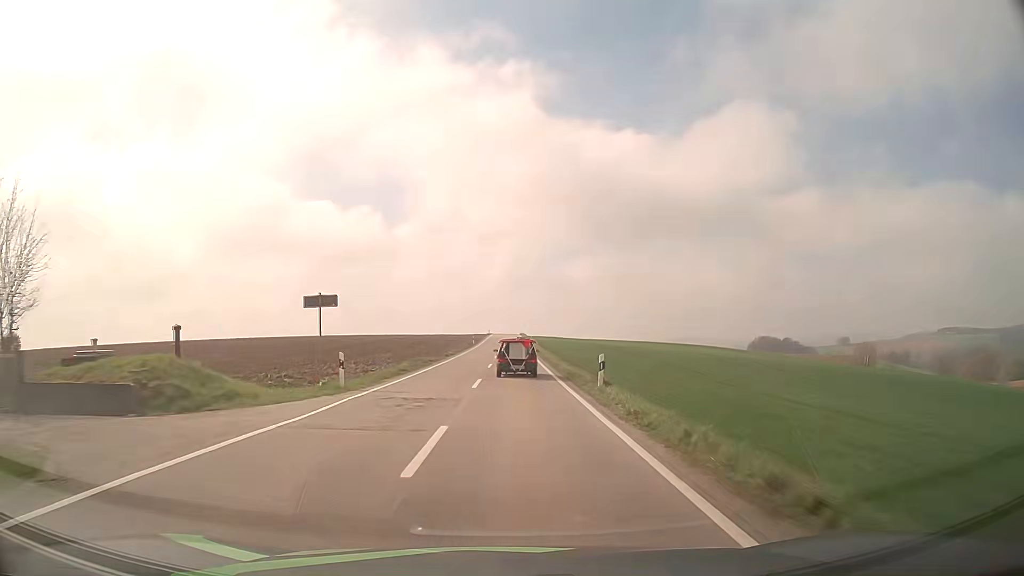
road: tertiary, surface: asphalt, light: Day
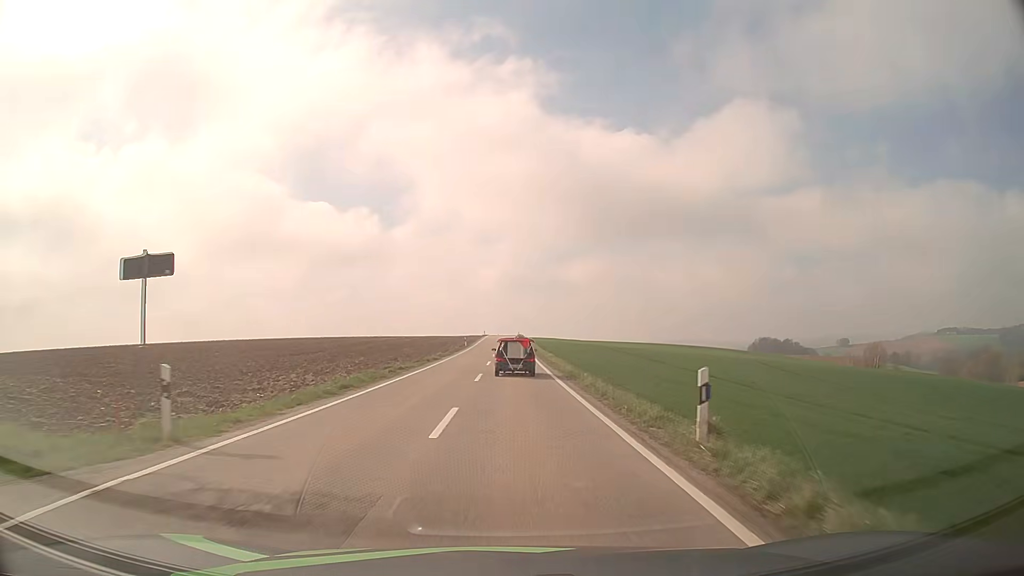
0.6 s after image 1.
(0.0, +10.1) m; 0°
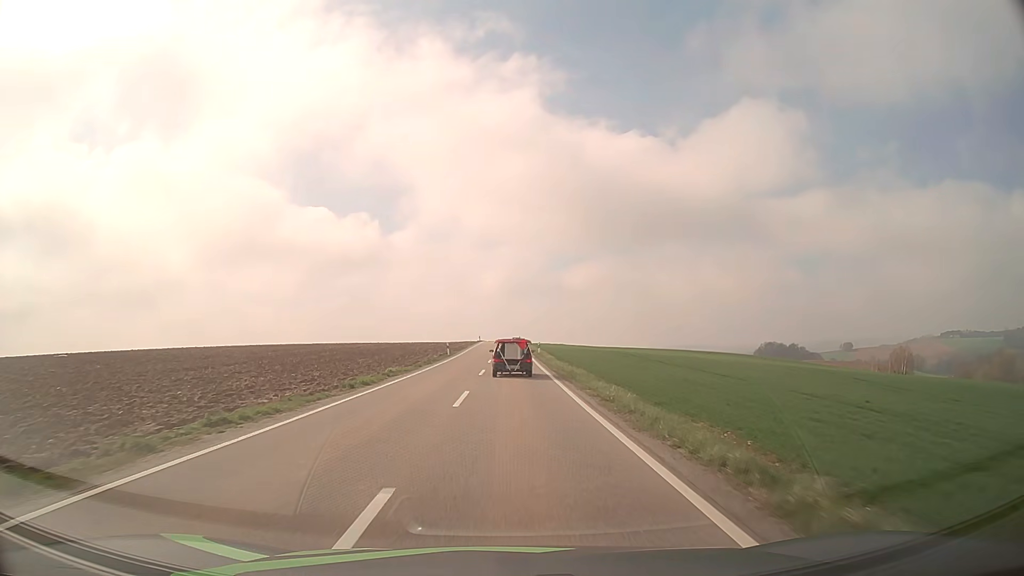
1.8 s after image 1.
(+0.1, +20.0) m; 0°
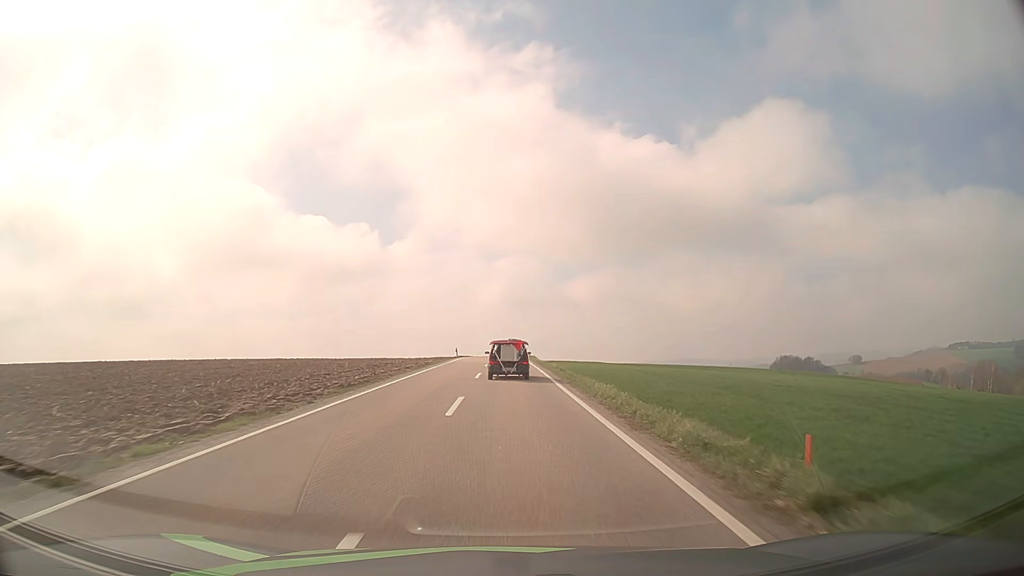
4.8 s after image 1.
(-0.1, +51.4) m; 0°
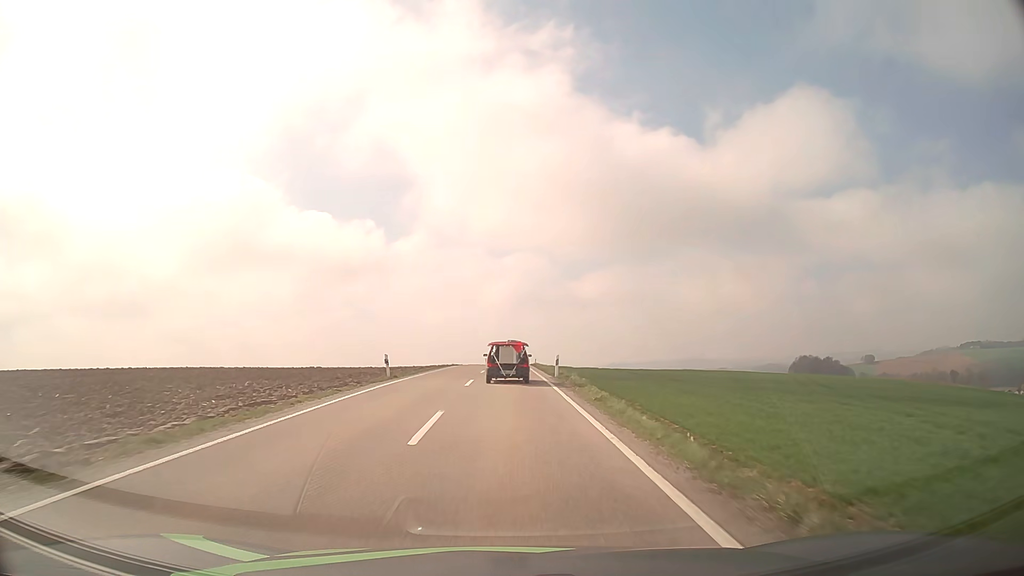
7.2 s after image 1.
(+0.1, +40.6) m; 0°
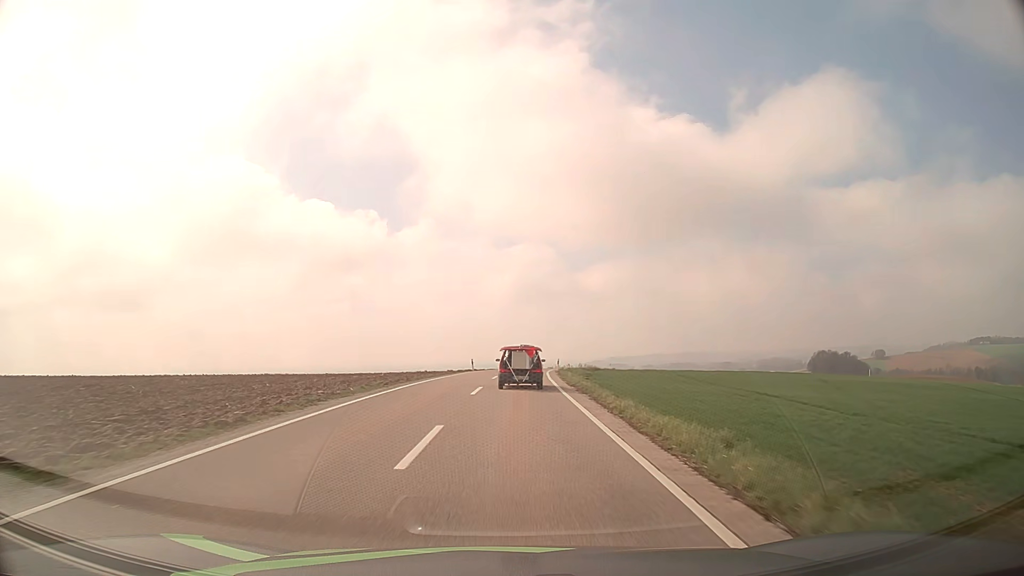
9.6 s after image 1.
(-0.2, +39.8) m; 0°
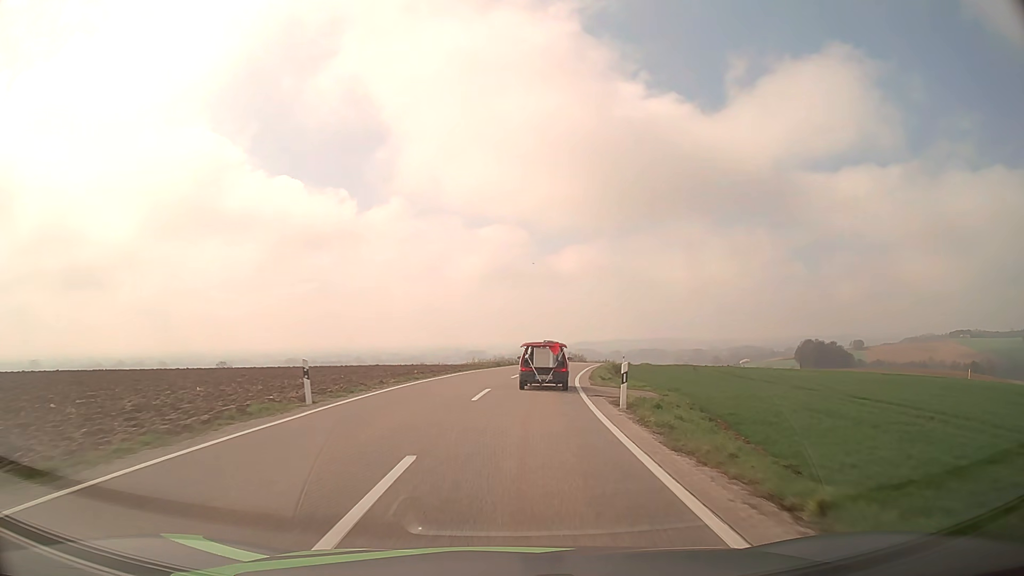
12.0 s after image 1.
(+0.8, +40.3) m; +3°
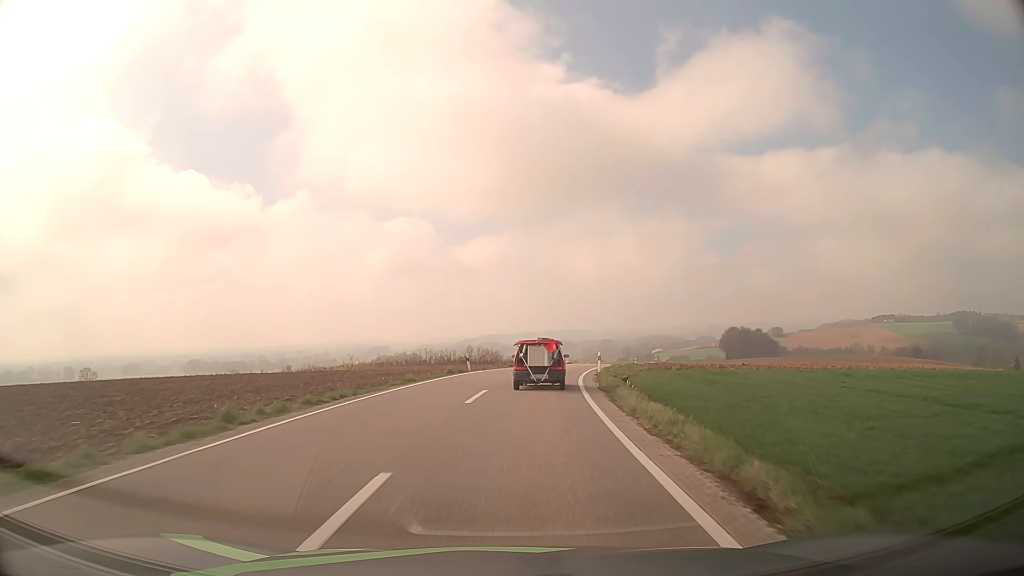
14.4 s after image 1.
(+2.6, +38.1) m; +8°
(0, +10) (+1, +20) (+2, +30) (+3, +40) (+5, +50) (+7, +59) (+10, +69) (+12, +79) (+14, +89) (+16, +98) m
